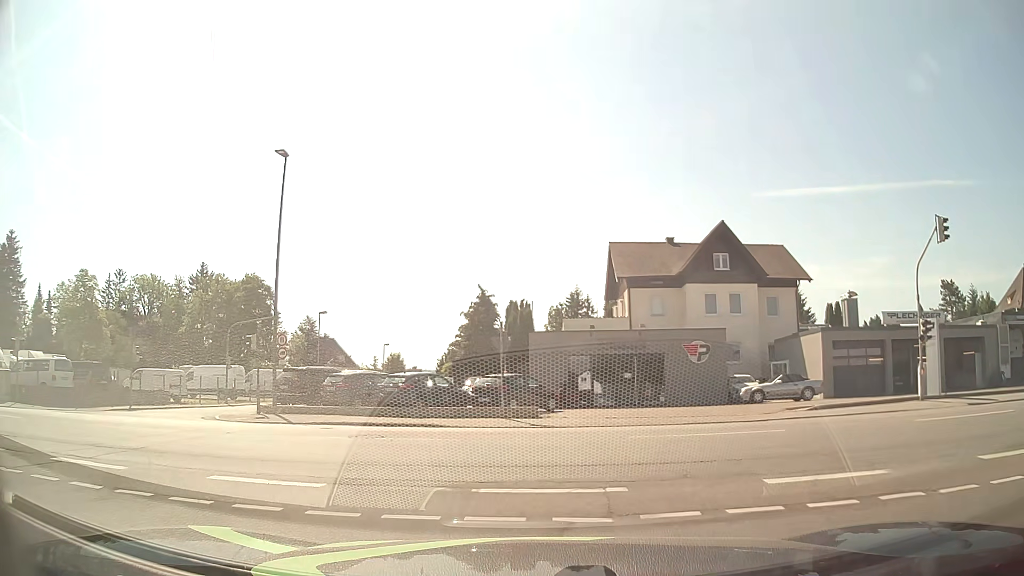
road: residential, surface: asphalt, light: Day
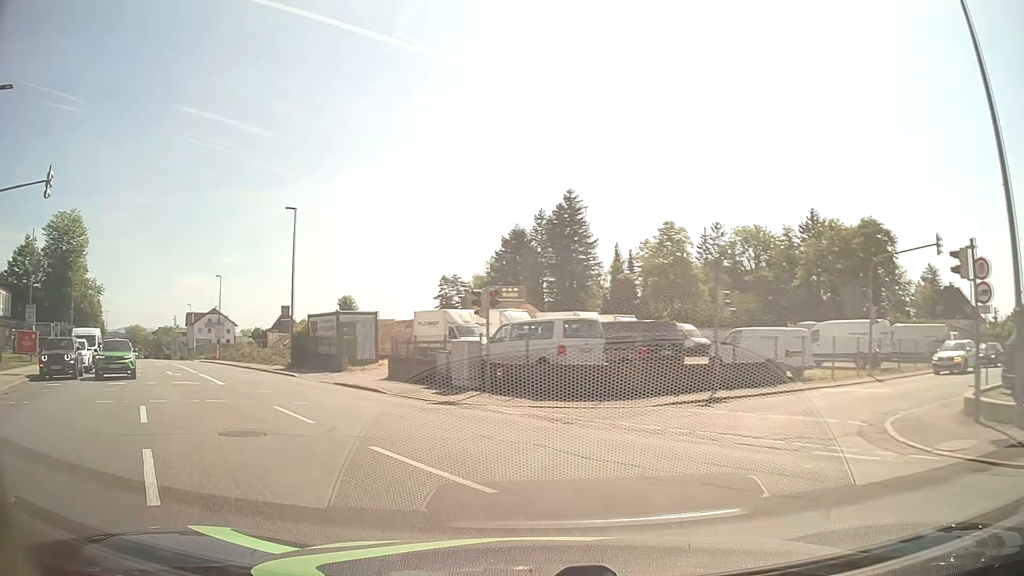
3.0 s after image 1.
(-6.6, +13.6) m; -53°
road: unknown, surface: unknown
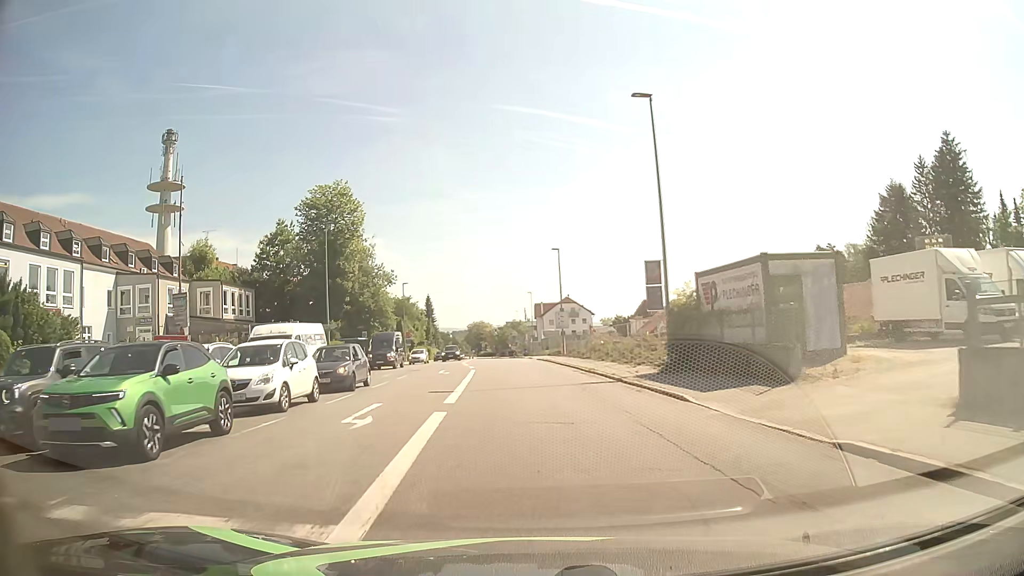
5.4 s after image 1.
(-6.5, +18.5) m; -31°
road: tertiary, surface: asphalt
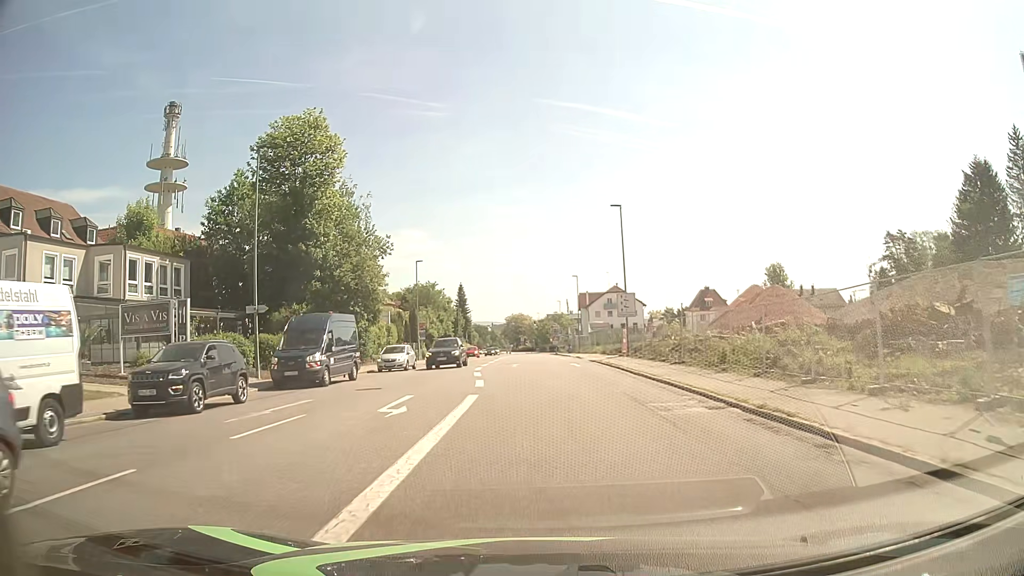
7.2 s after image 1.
(-0.8, +19.1) m; -4°
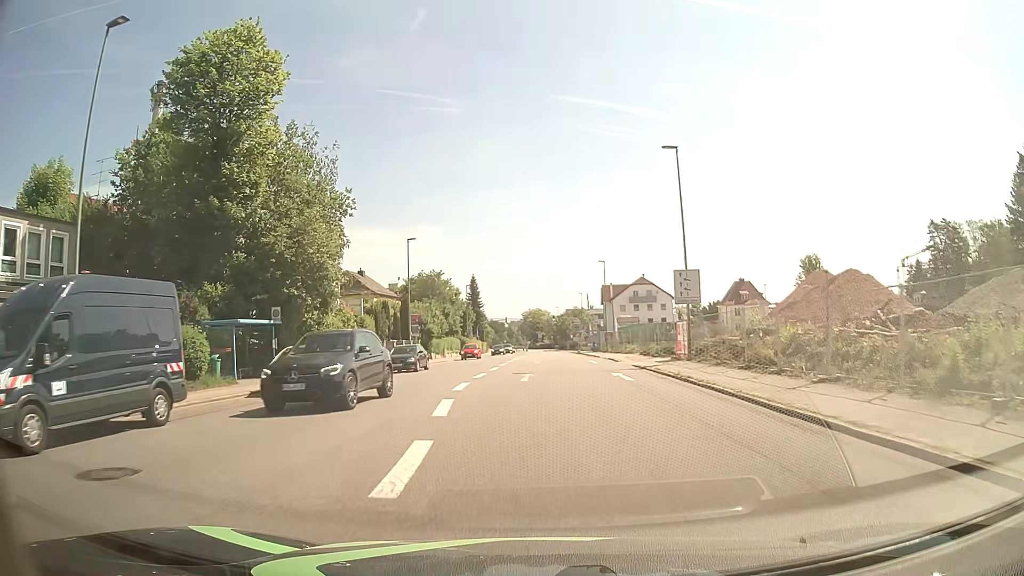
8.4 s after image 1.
(-0.2, +13.8) m; -2°
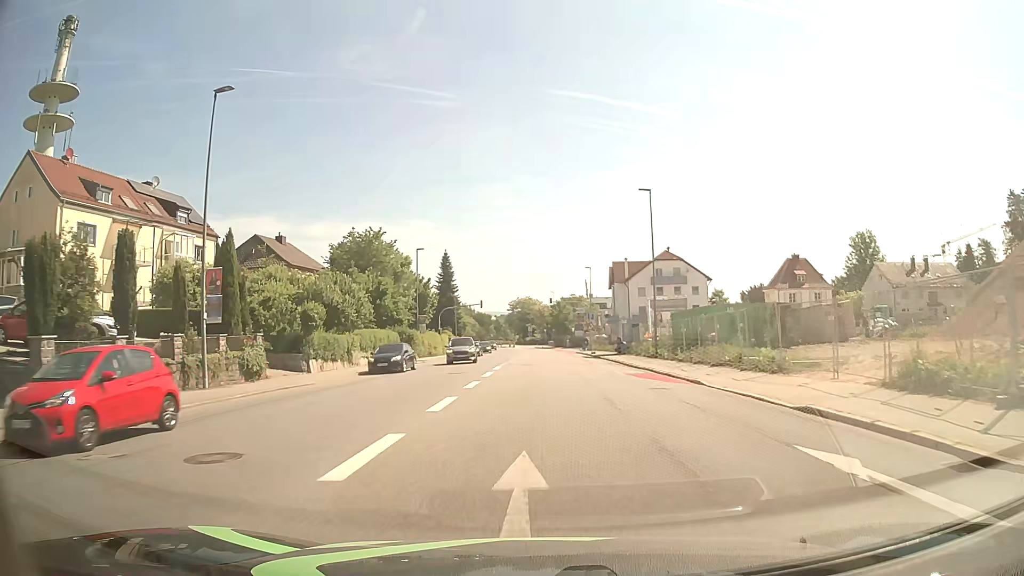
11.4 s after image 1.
(+0.1, +35.3) m; +1°
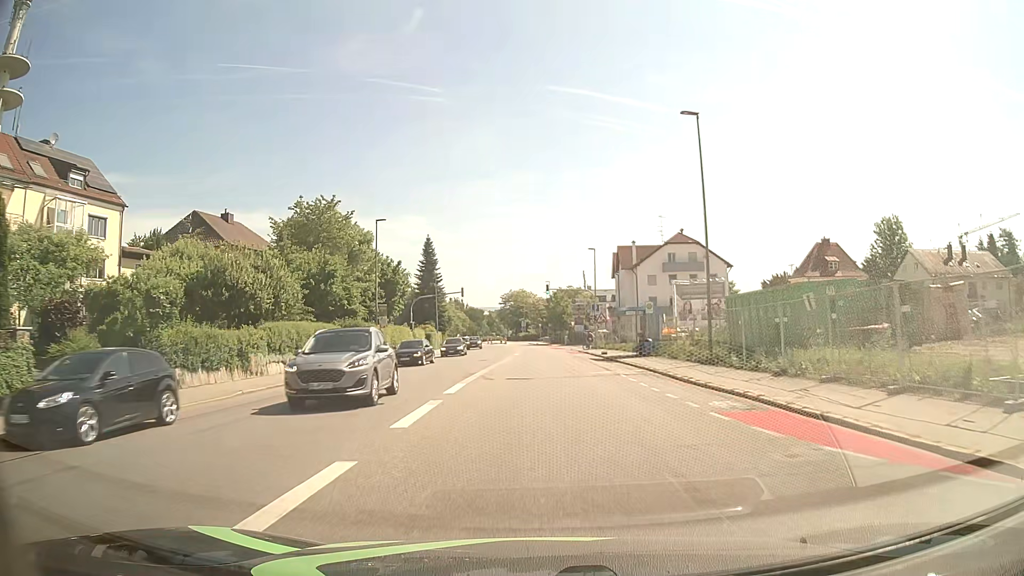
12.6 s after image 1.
(+0.1, +14.2) m; 0°
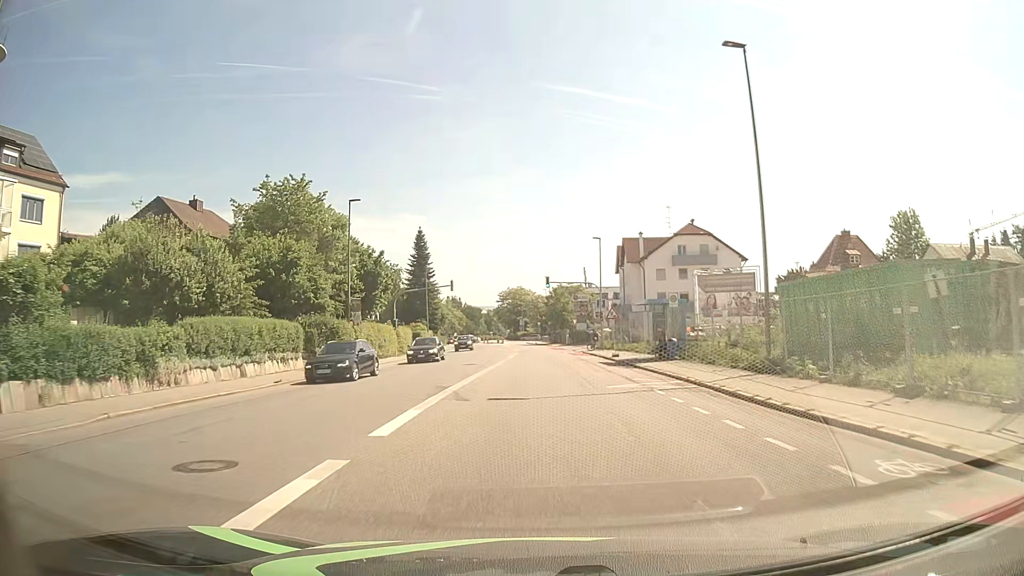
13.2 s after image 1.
(0.0, +7.1) m; 0°
(0, +10) (0, +20) (0, +30) (0, +40) (0, +50) (0, +60) (-1, +70) (-1, +80) (-1, +90) (-2, +100) m
